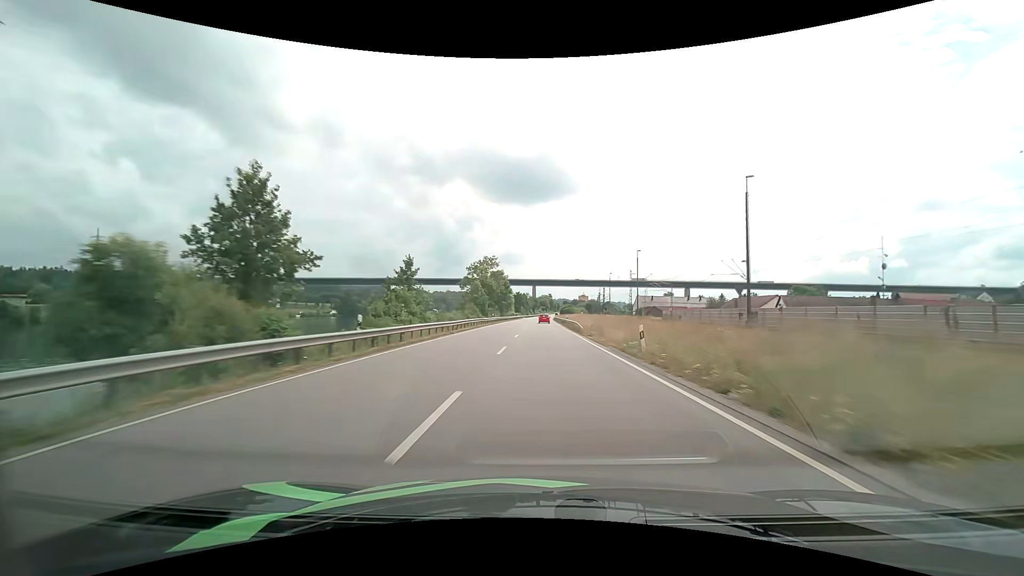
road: primary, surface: asphalt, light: Day
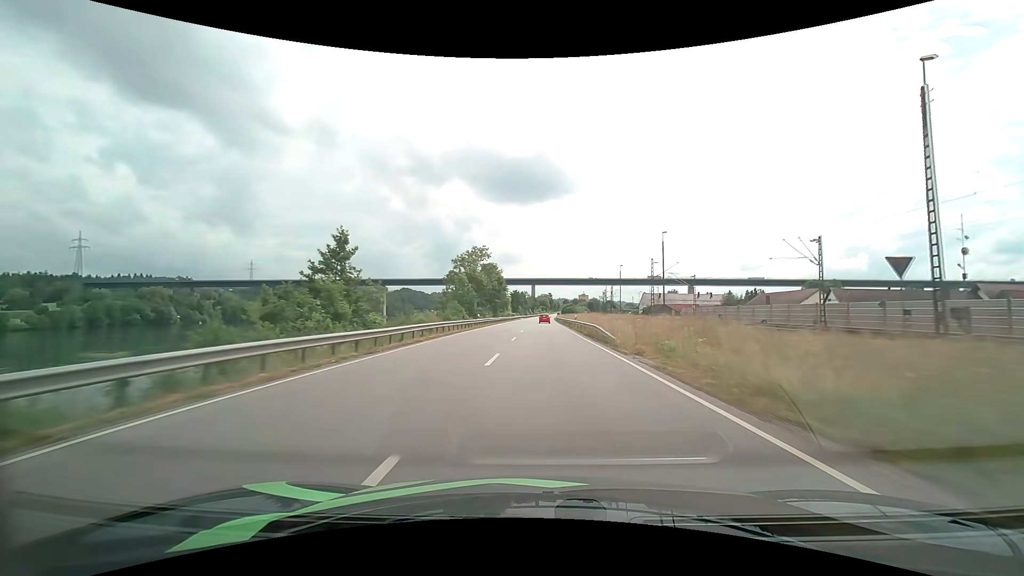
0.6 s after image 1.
(0.0, +15.8) m; 0°
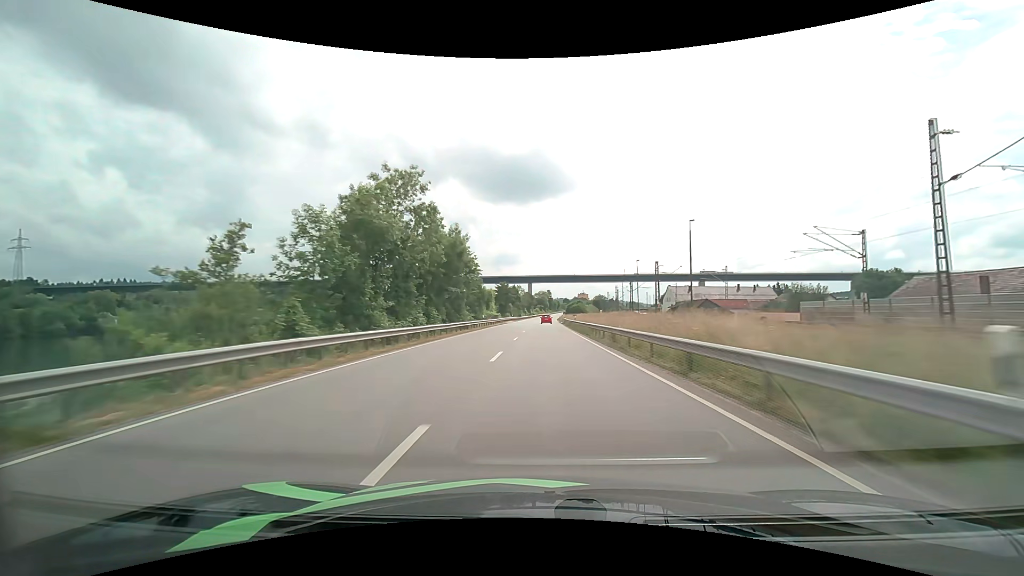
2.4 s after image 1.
(+0.1, +46.9) m; 0°
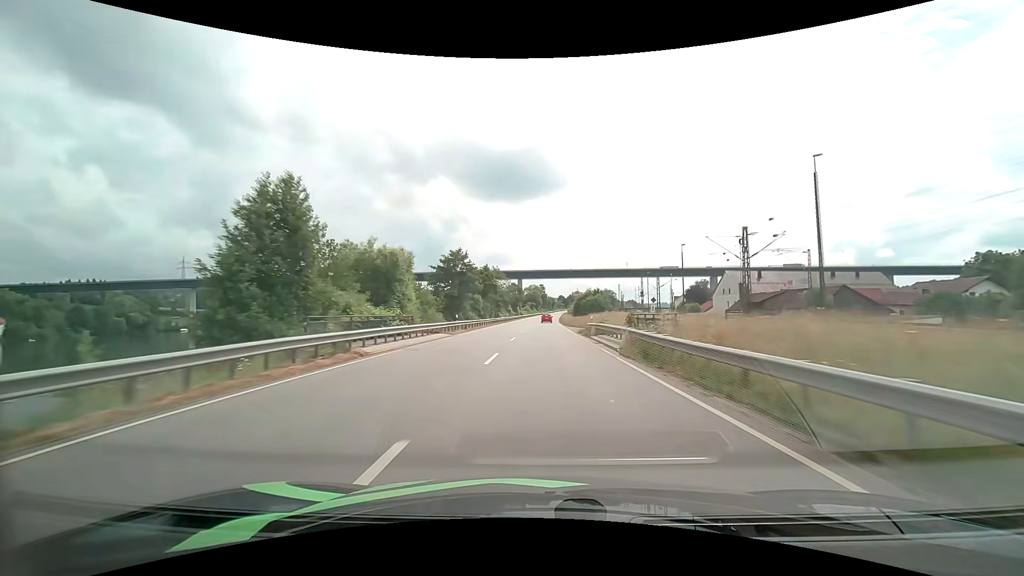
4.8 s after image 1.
(+0.4, +60.9) m; +1°
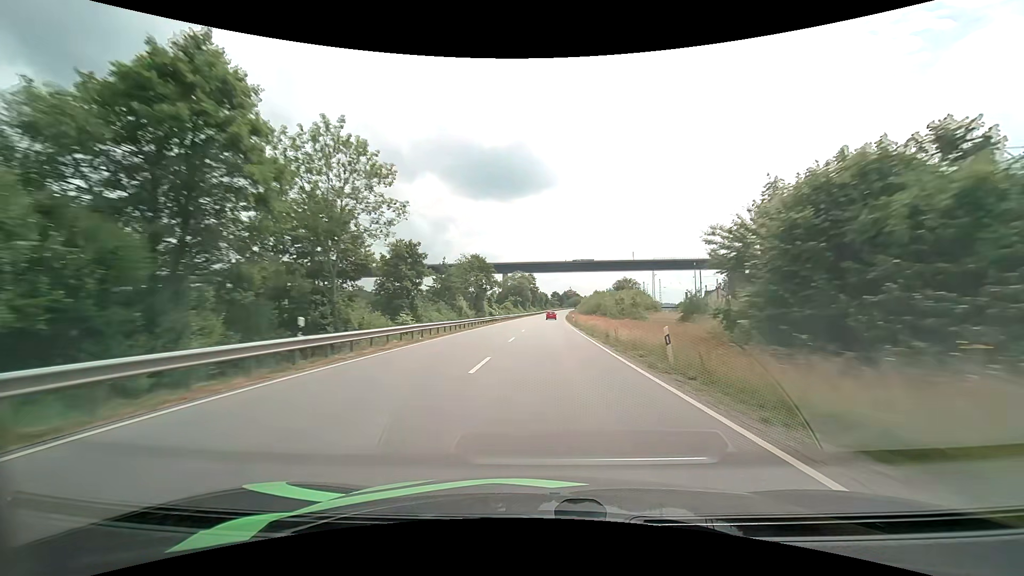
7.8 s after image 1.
(+0.6, +74.6) m; +1°
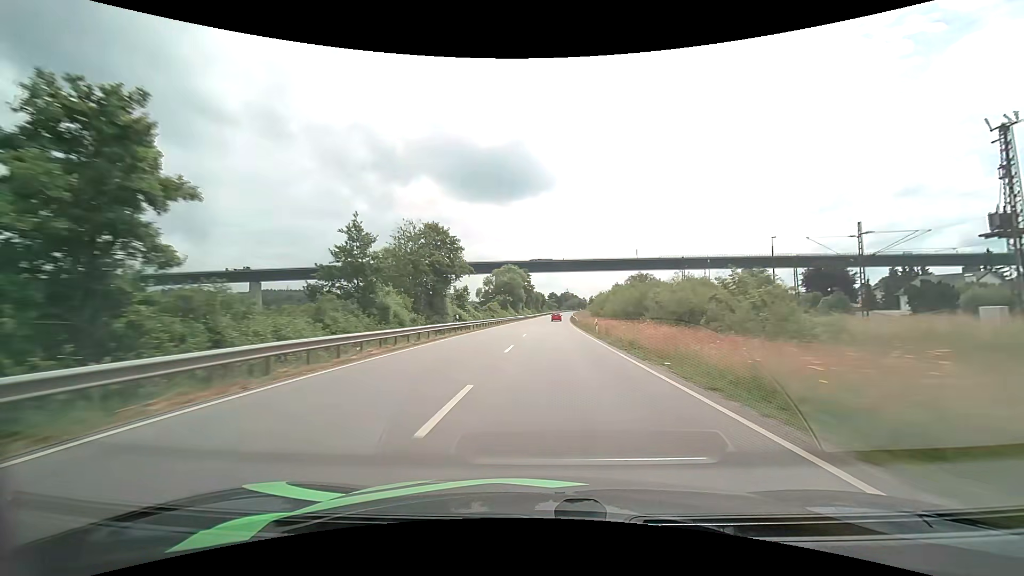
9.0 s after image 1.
(+0.1, +29.7) m; 0°
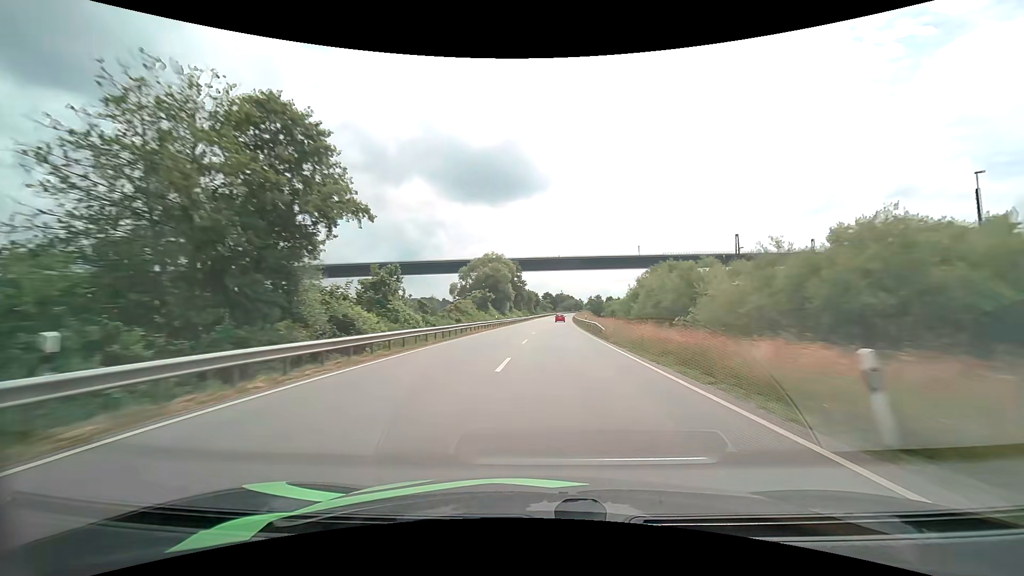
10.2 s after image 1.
(+0.2, +29.7) m; +1°
